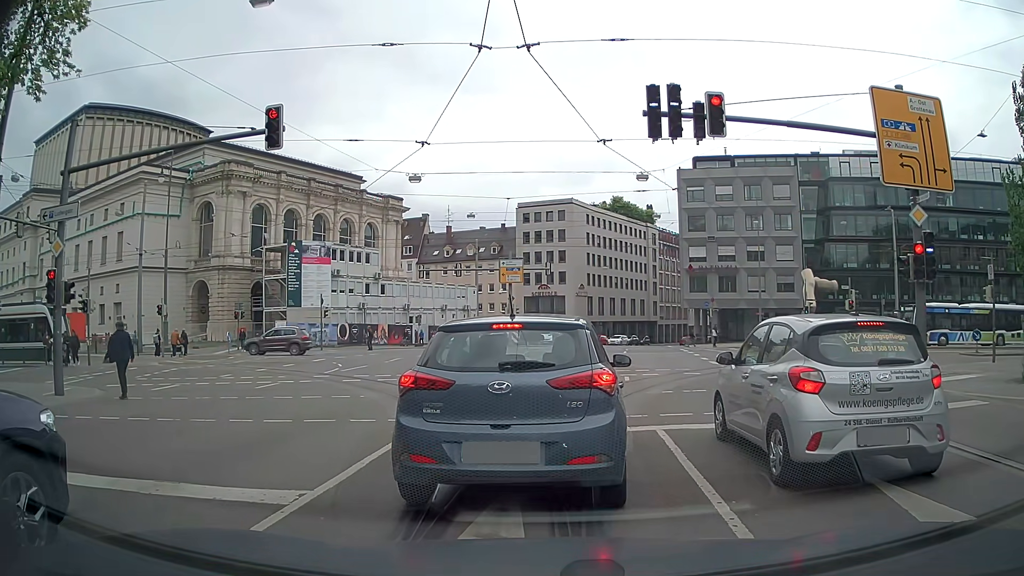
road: secondary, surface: asphalt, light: Day
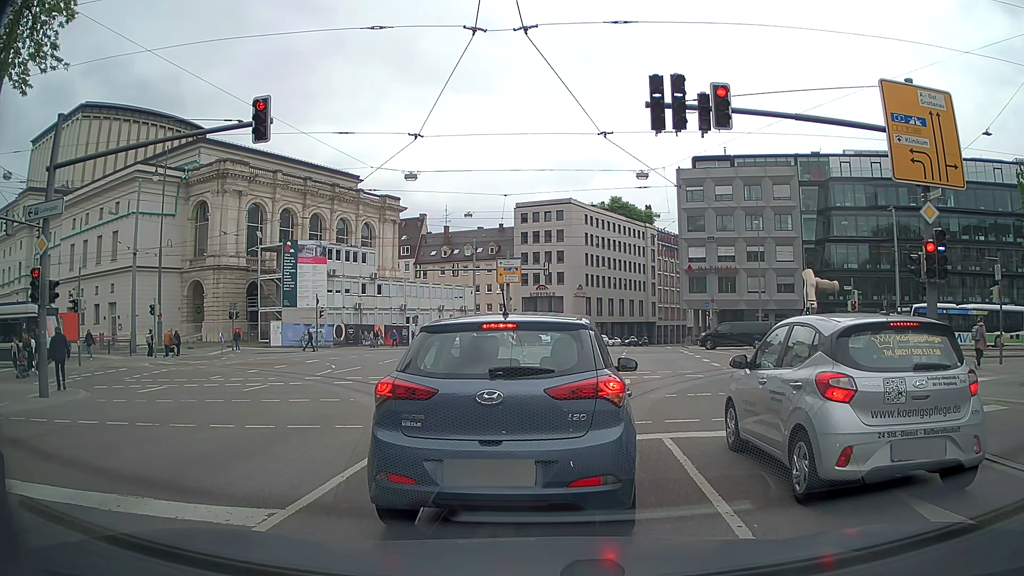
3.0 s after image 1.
(0.0, +0.7) m; 0°
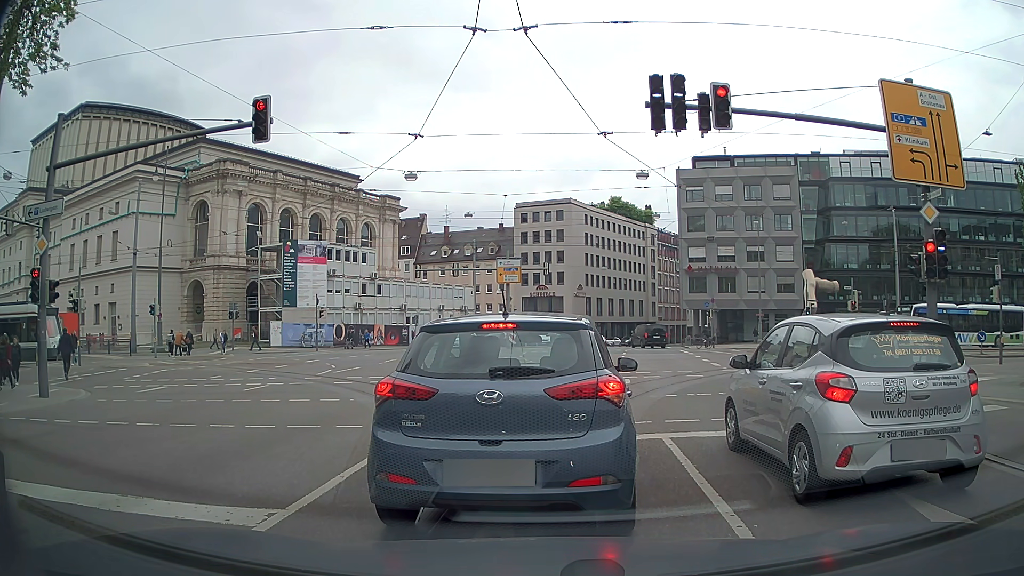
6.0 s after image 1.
(0.0, 0.0) m; 0°
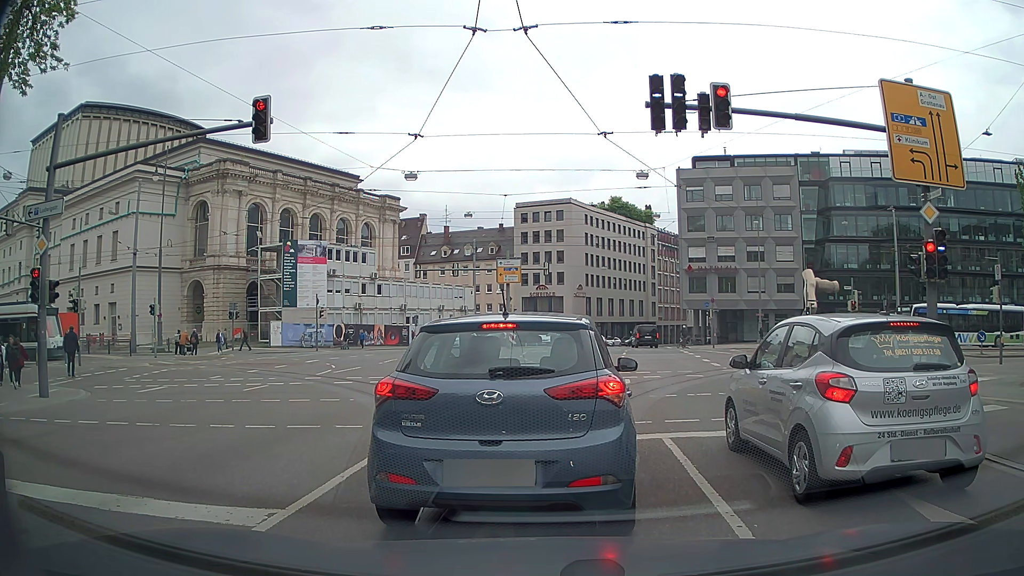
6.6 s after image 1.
(0.0, 0.0) m; 0°
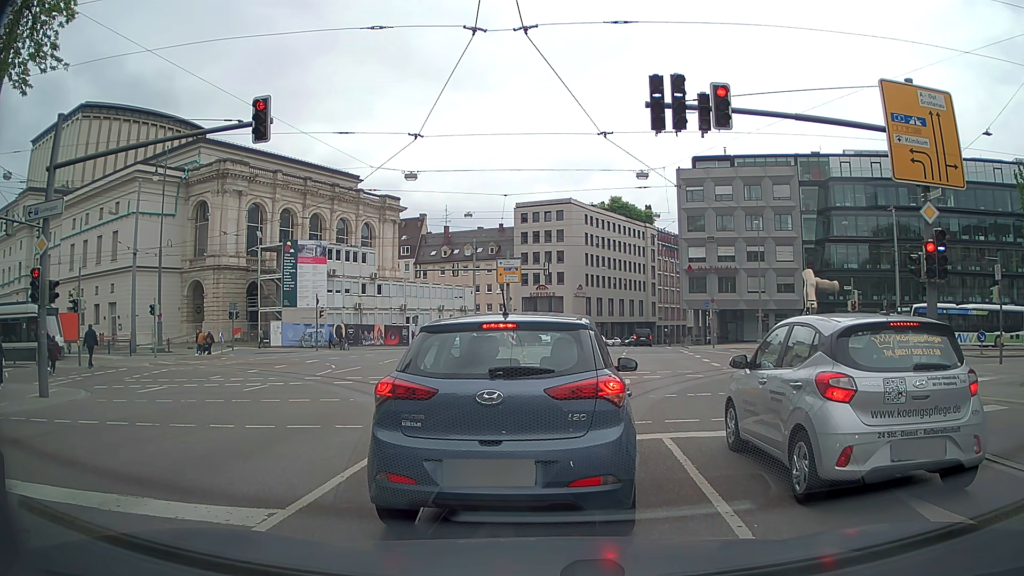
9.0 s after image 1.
(0.0, 0.0) m; 0°
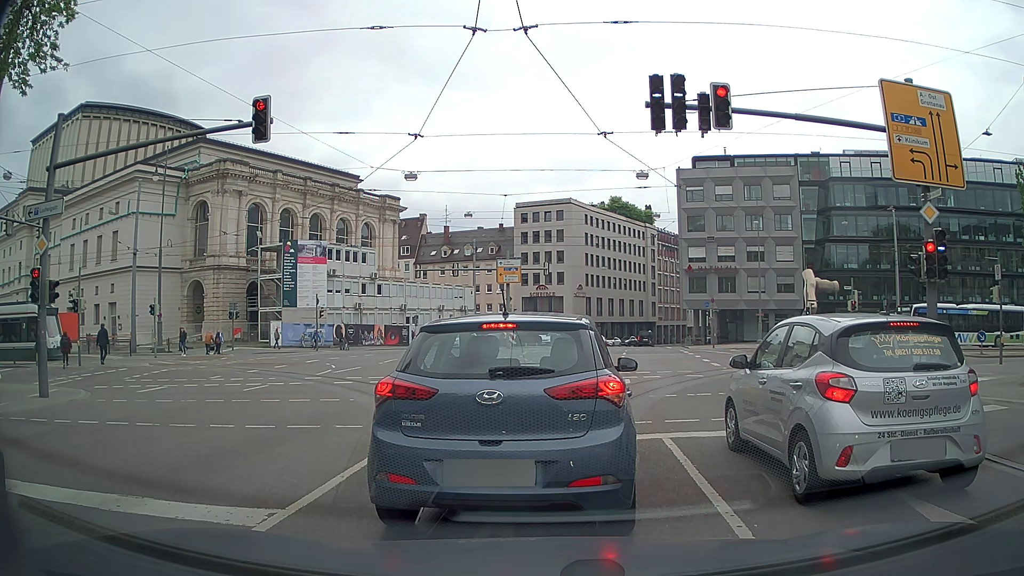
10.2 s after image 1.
(0.0, 0.0) m; 0°
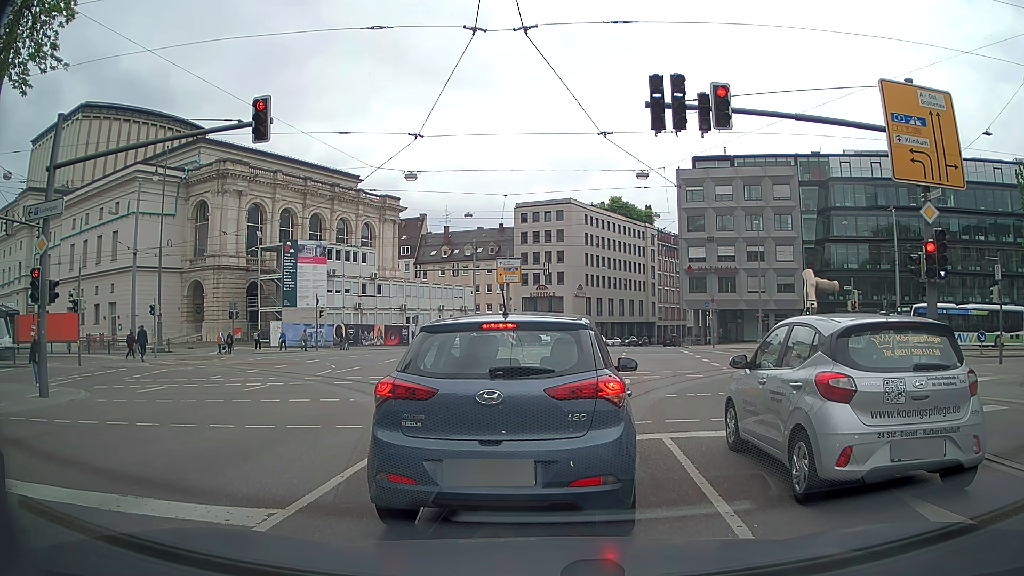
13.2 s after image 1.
(0.0, 0.0) m; 0°
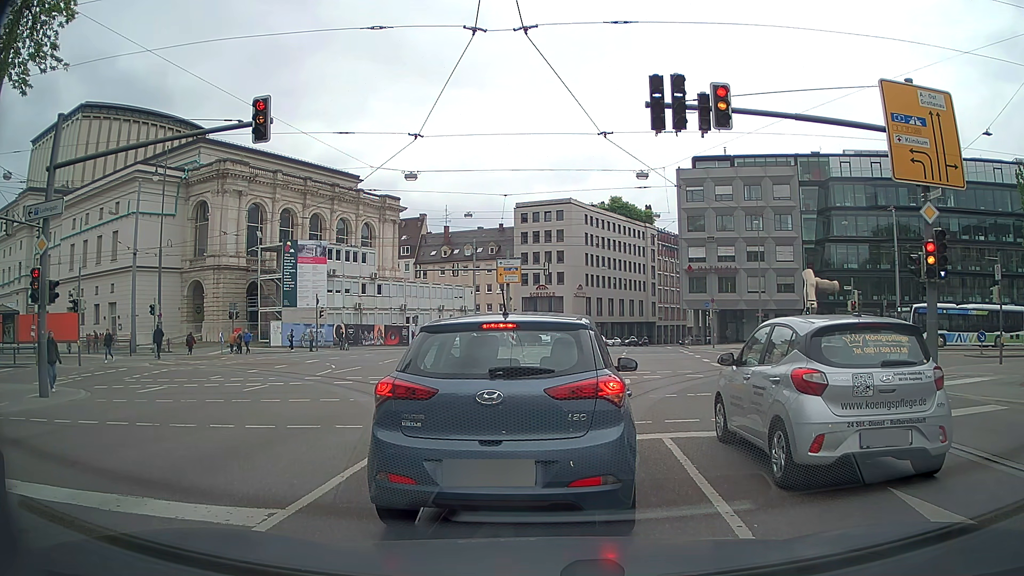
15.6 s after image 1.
(0.0, 0.0) m; 0°
